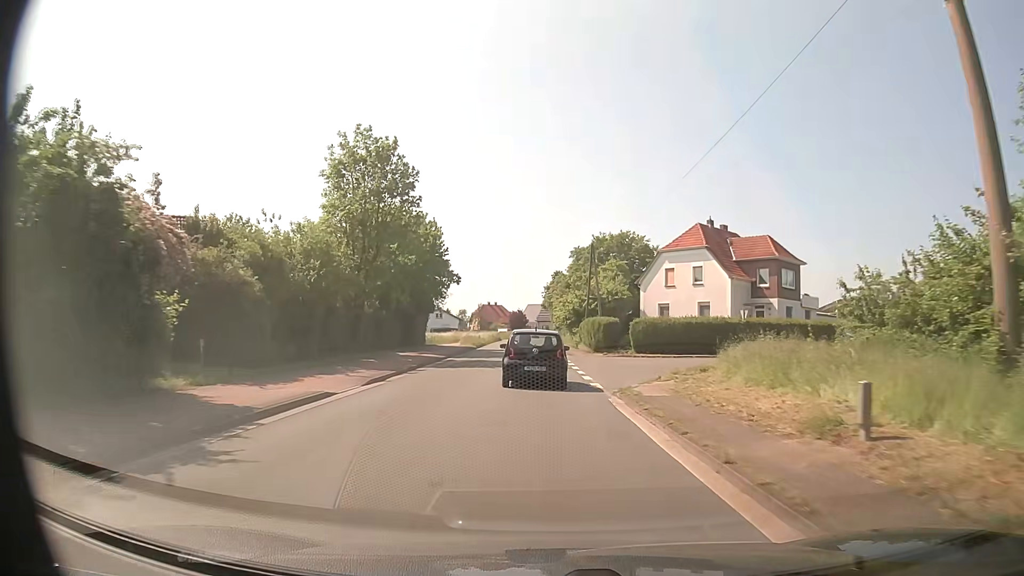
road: tertiary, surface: asphalt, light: Day
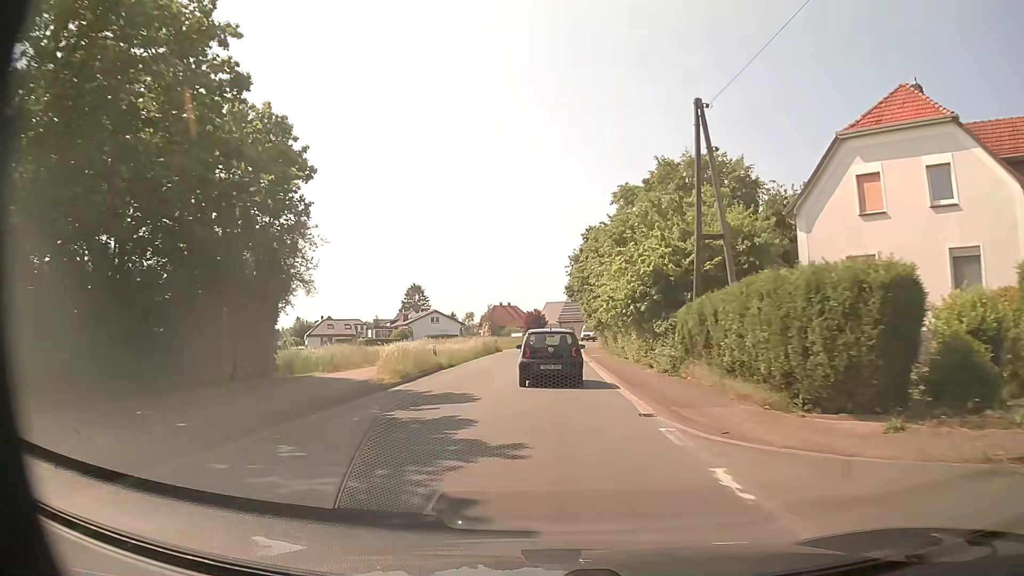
(-0.5, +33.7) m; -1°
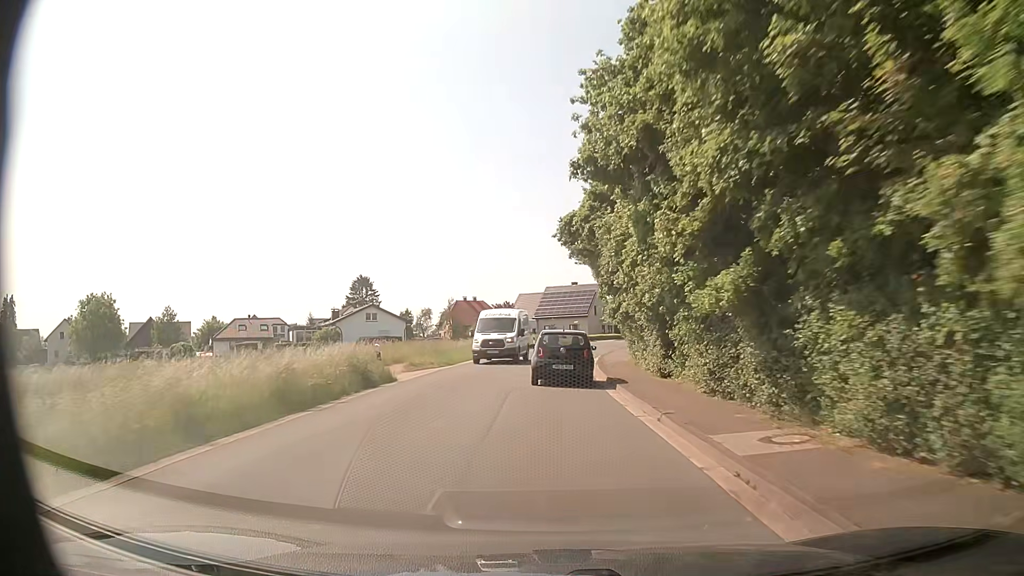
(0.0, +32.6) m; +2°
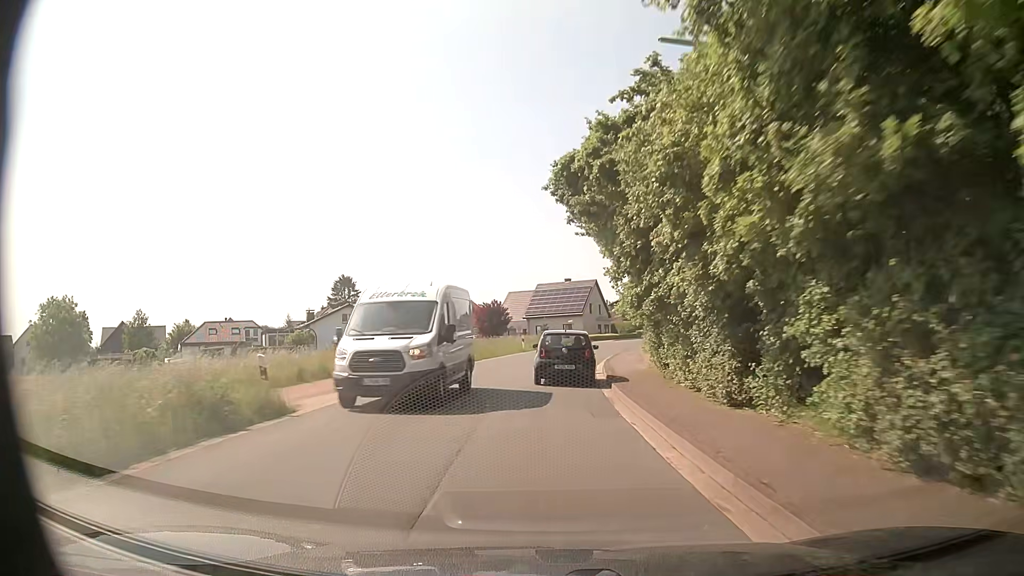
(0.0, +7.9) m; +1°
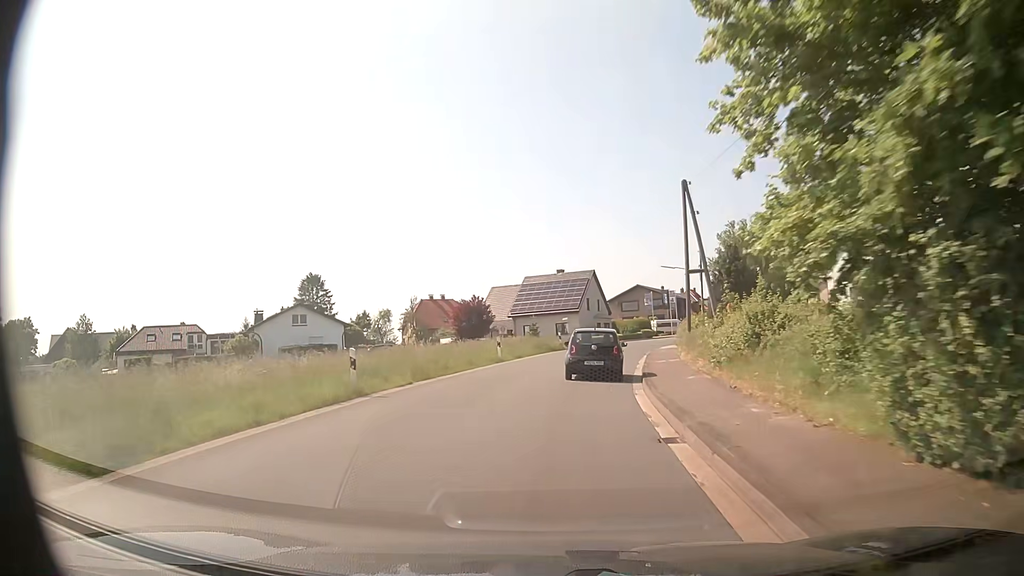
(+0.1, +15.2) m; 0°
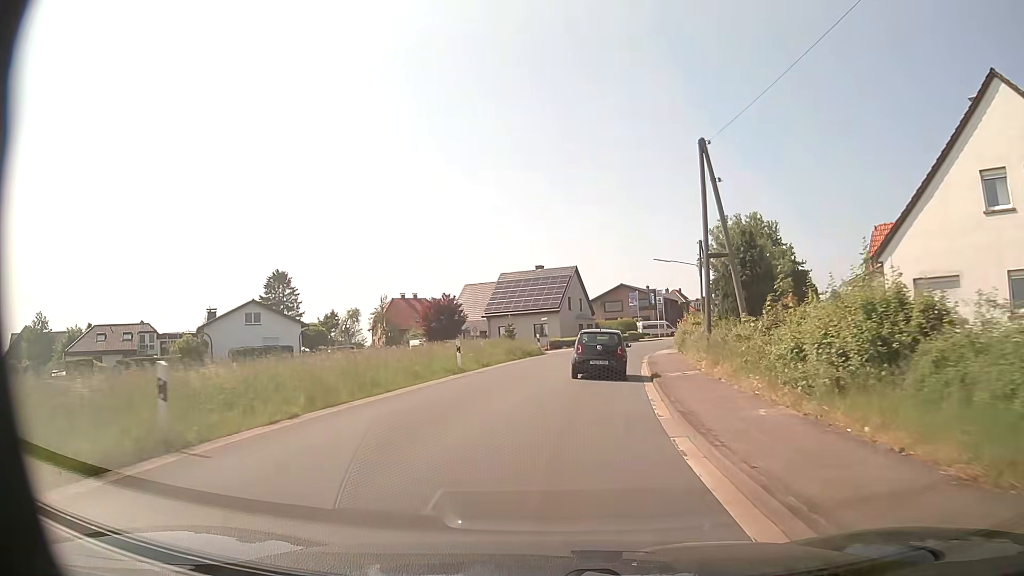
(+0.2, +7.3) m; +4°
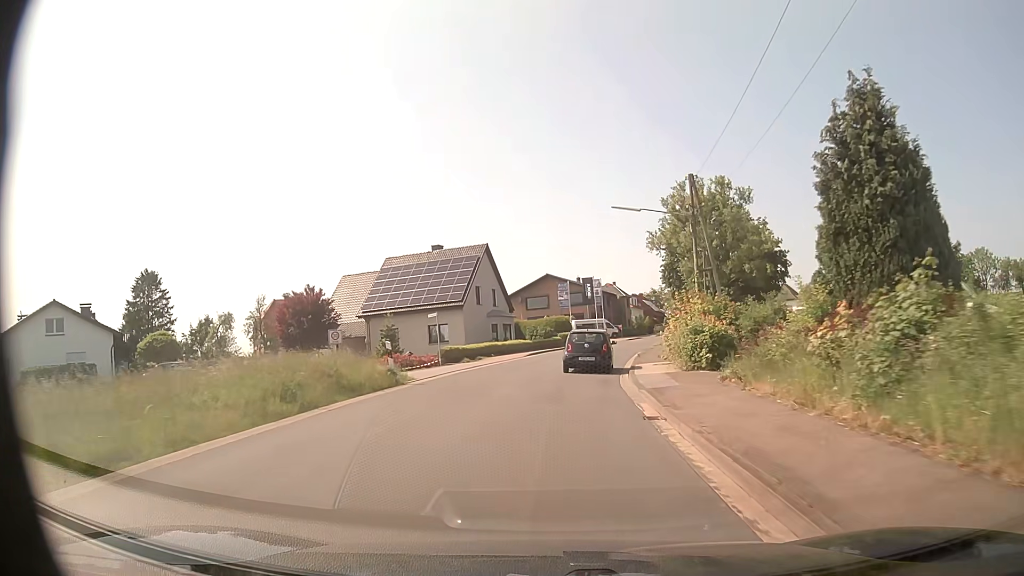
(+1.2, +21.6) m; +6°
